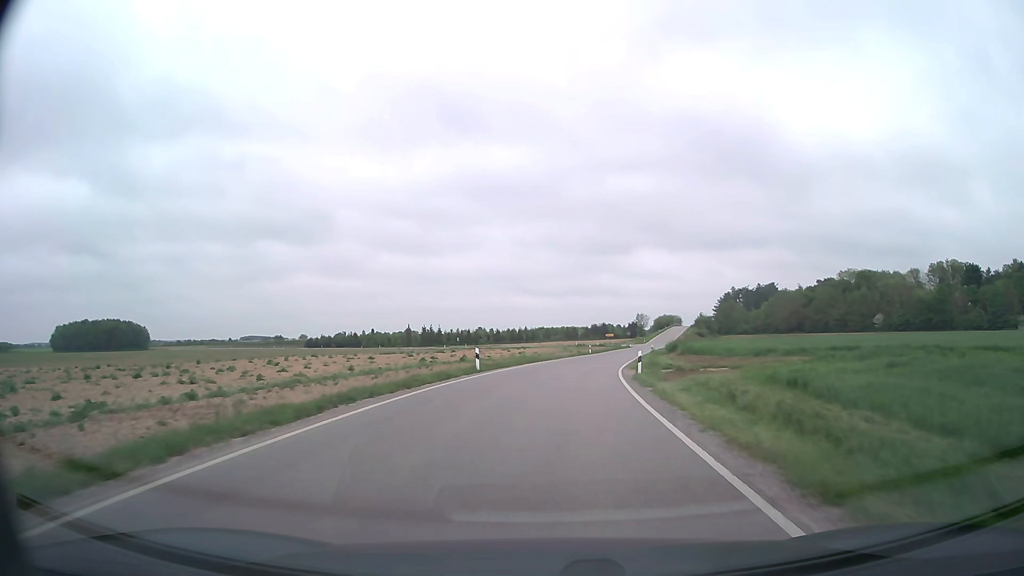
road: secondary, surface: asphalt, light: Day
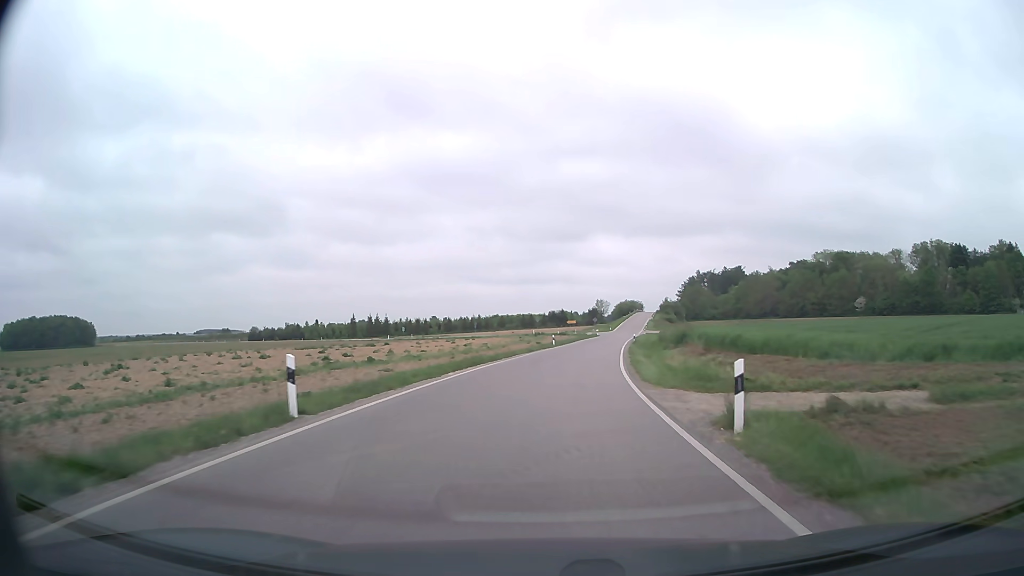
(+0.5, +17.7) m; +4°
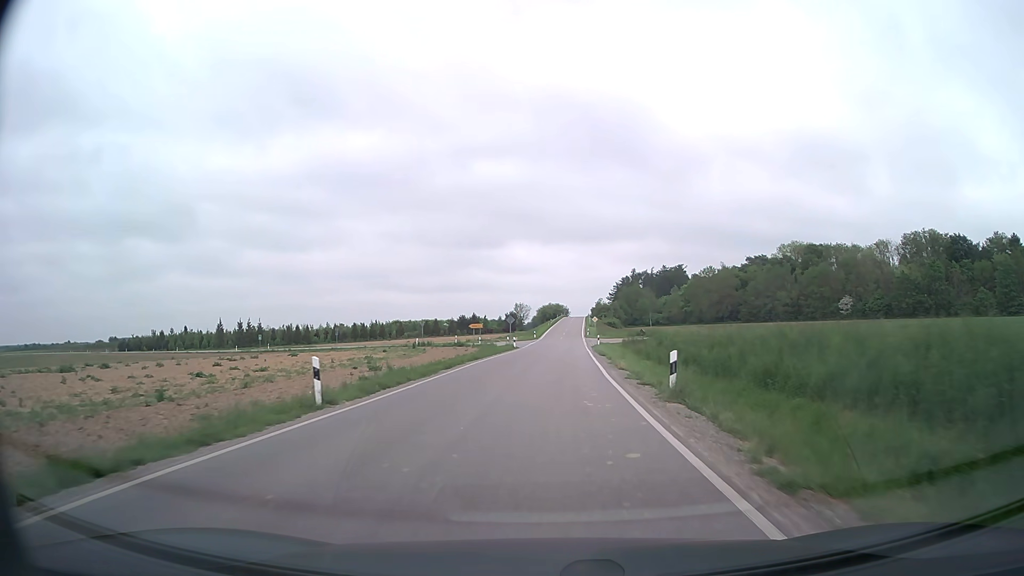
(+3.6, +45.3) m; +7°
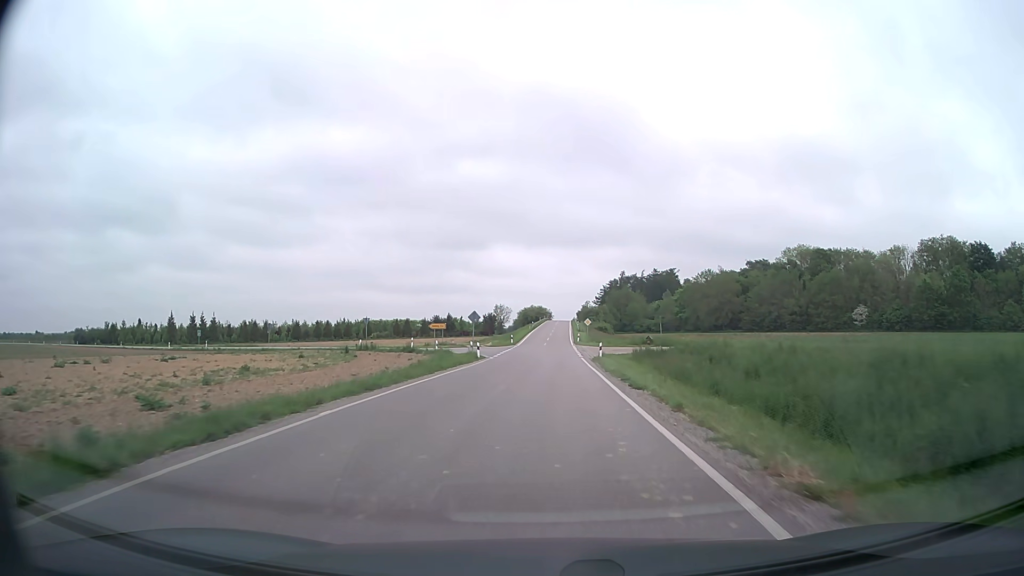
(+0.3, +18.7) m; +2°
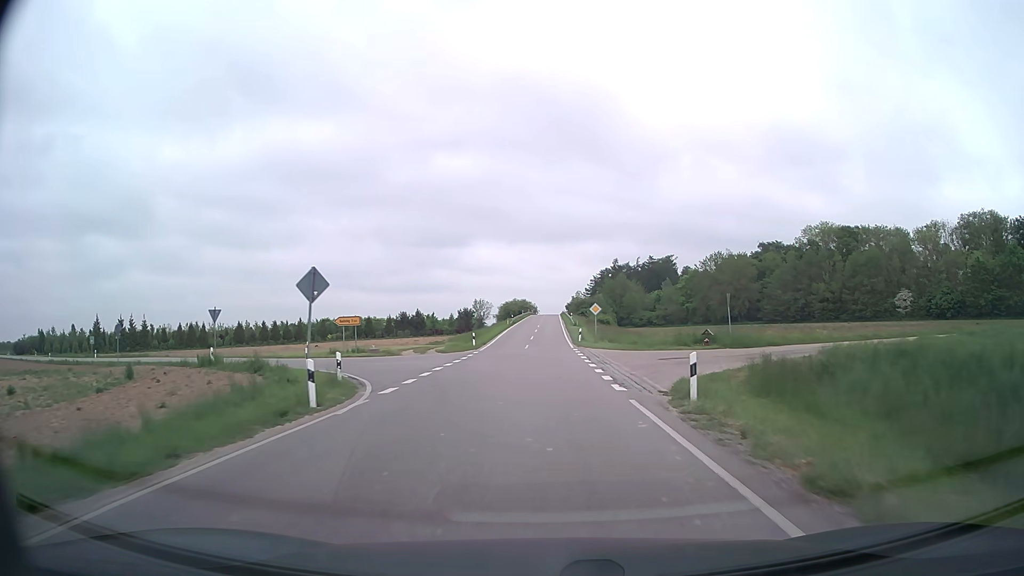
(+0.4, +28.3) m; +2°
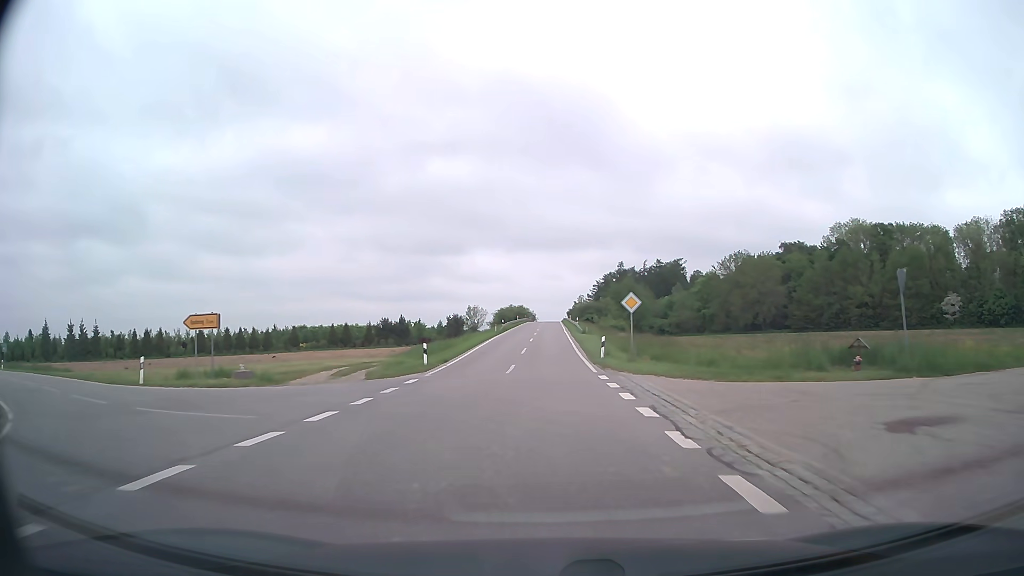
(0.0, +19.0) m; 0°
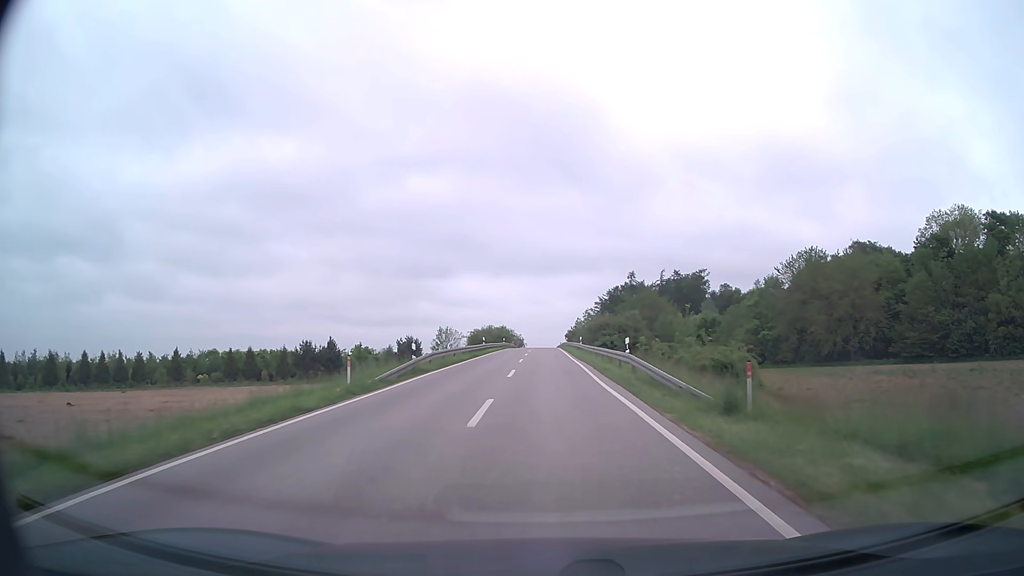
(+0.1, +47.5) m; +1°
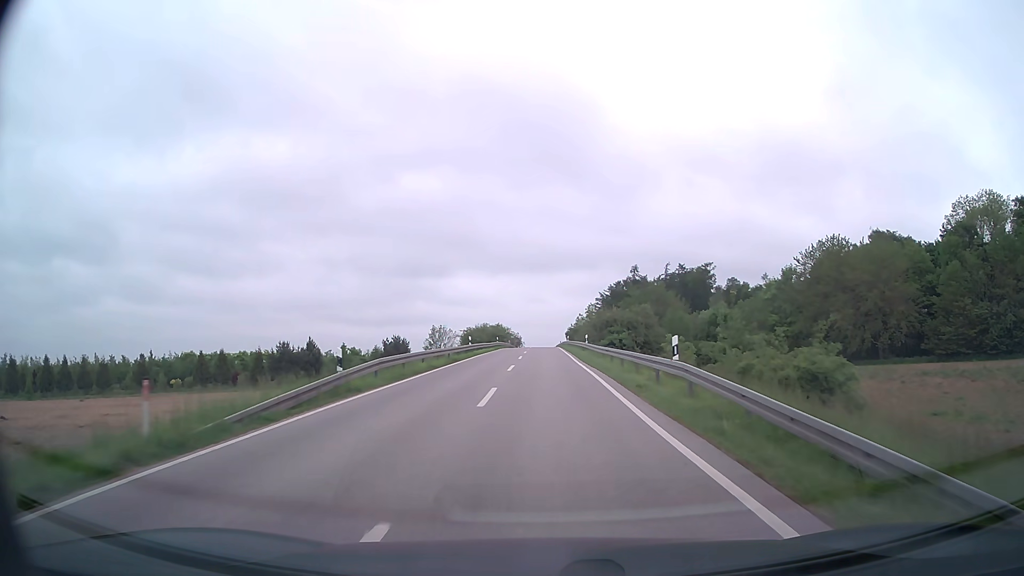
(0.0, +9.5) m; 0°
(0, +10) (0, +20) (0, +30) (0, +40) (0, +50) (0, +60) (0, +70) (0, +80) (0, +90) (0, +100) m
